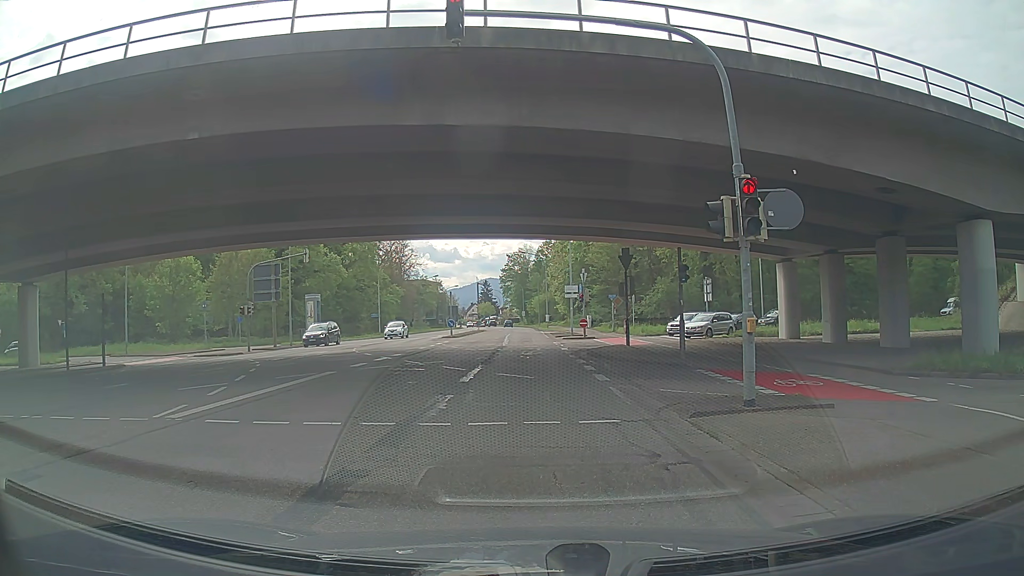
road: secondary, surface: asphalt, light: Day
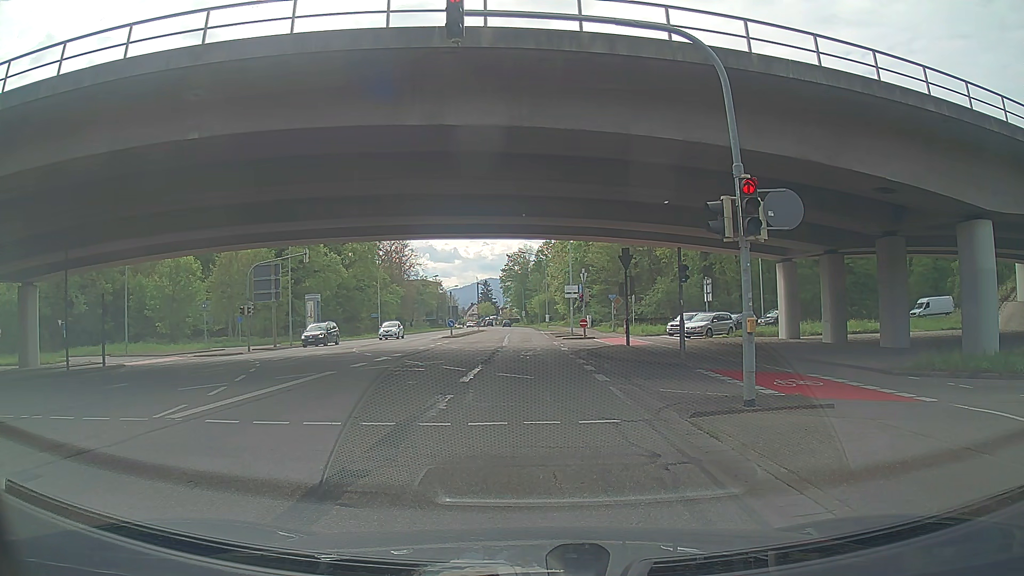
(0.0, 0.0) m; 0°
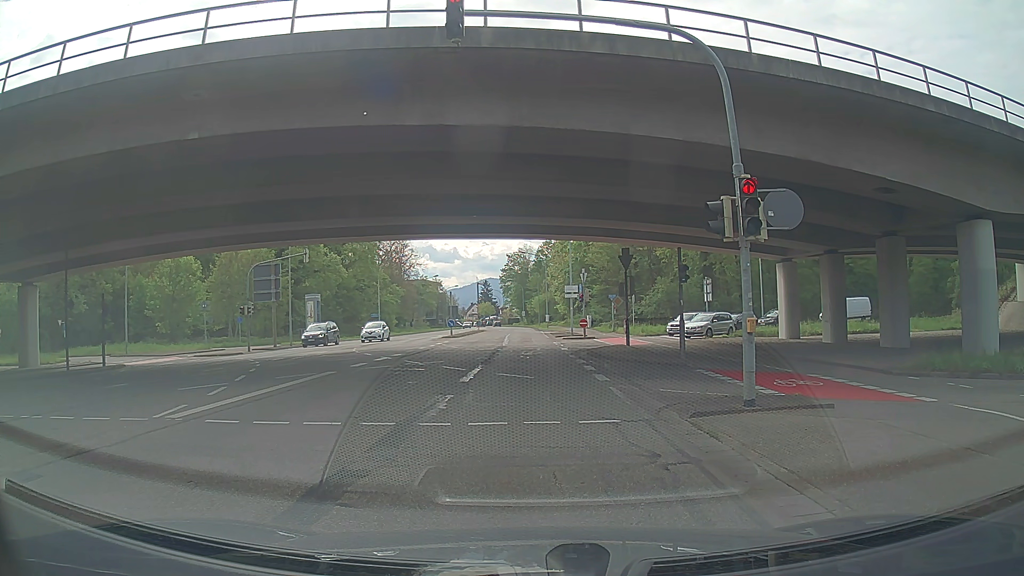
(0.0, 0.0) m; 0°
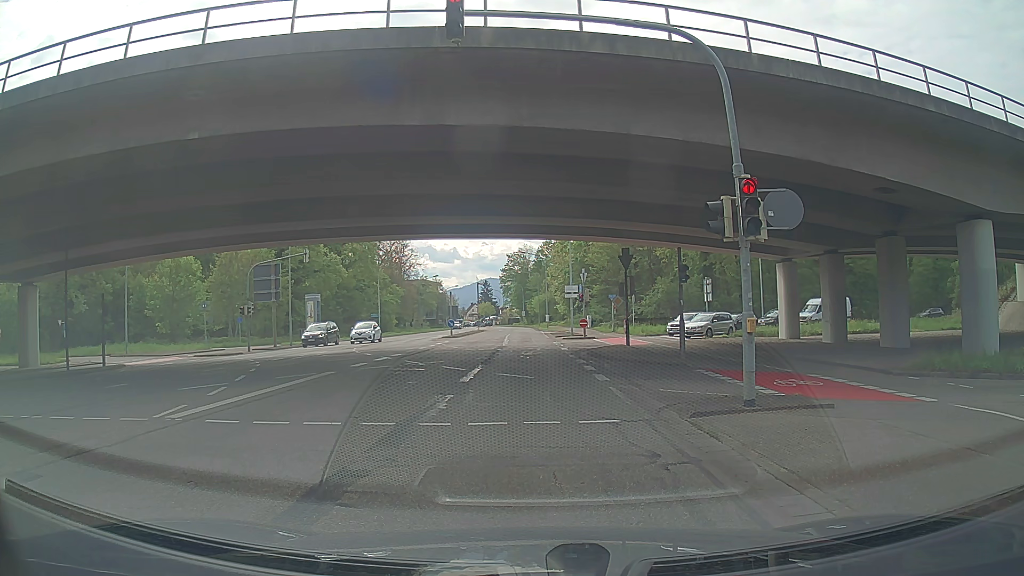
(0.0, 0.0) m; 0°
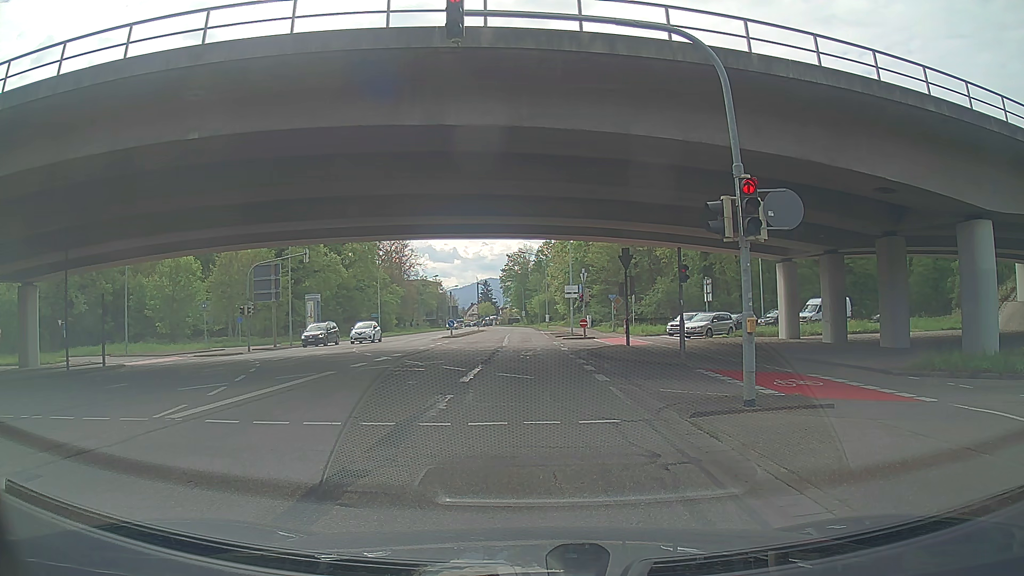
(0.0, 0.0) m; 0°
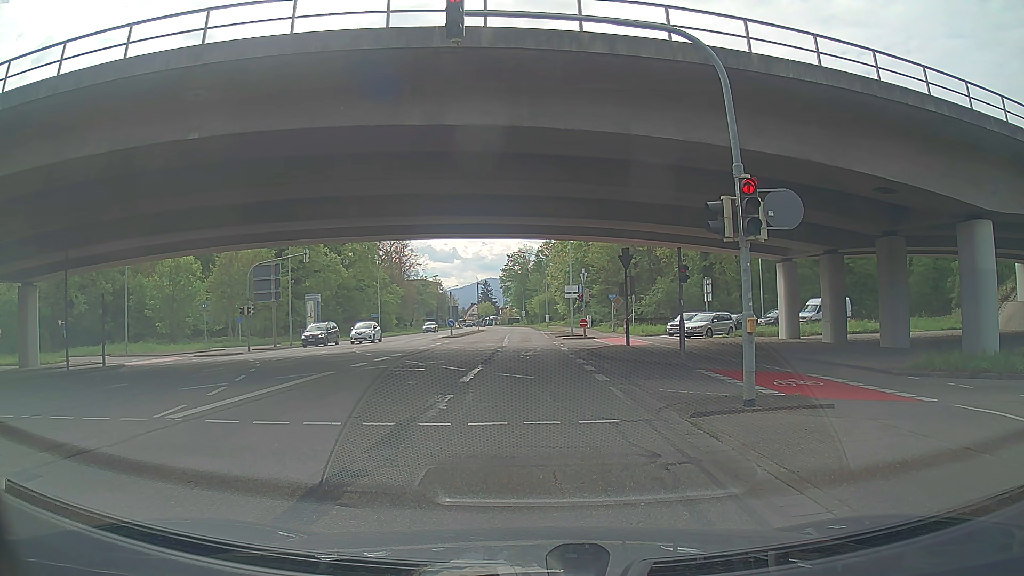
(0.0, 0.0) m; 0°
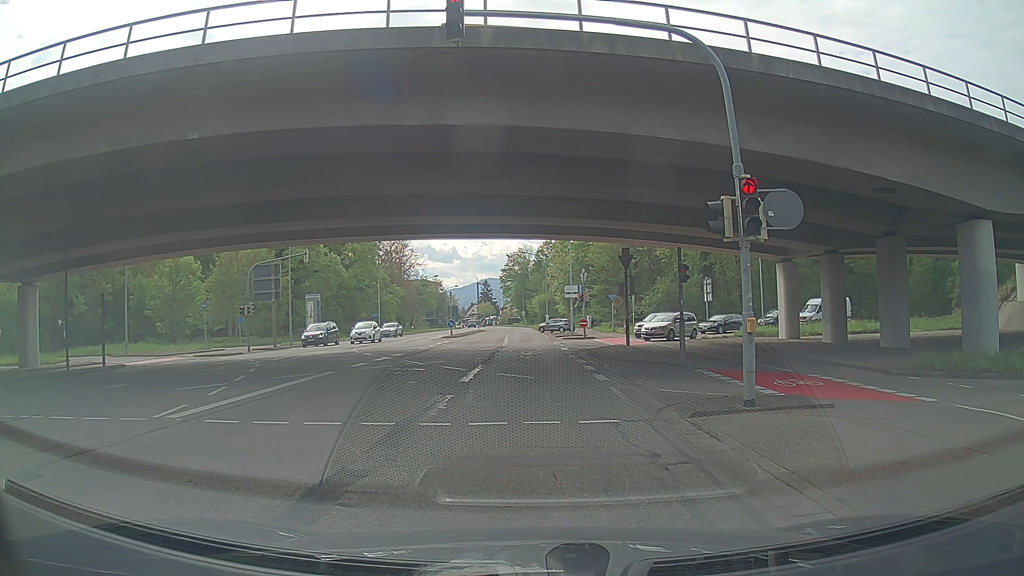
(0.0, 0.0) m; 0°
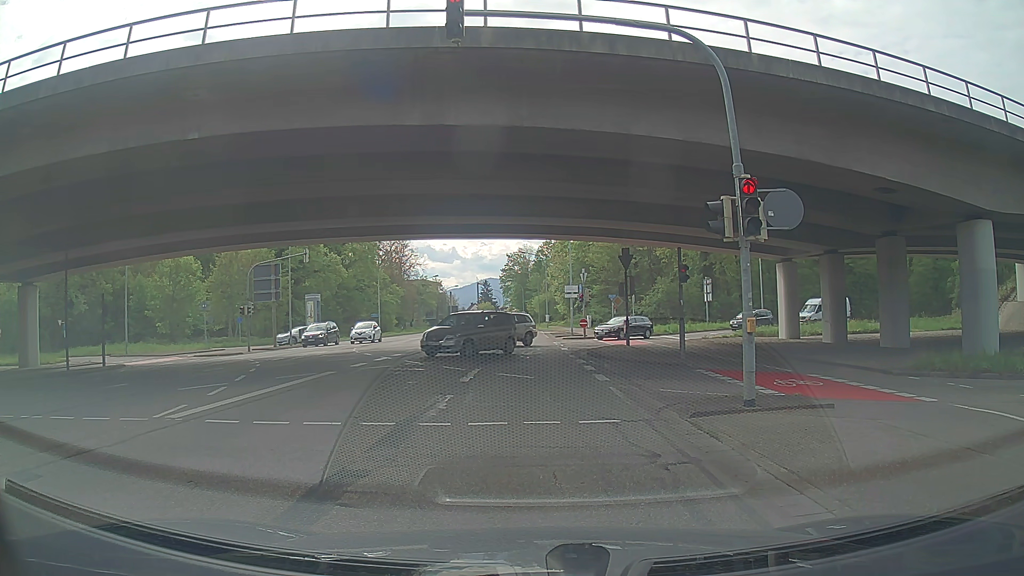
(0.0, 0.0) m; 0°
(0, +10) (+1, +20) (+1, +30) (+2, +40) (+2, +50) (+2, +60) (+3, +70) (+3, +80) (+4, +90) (+4, +100) m
